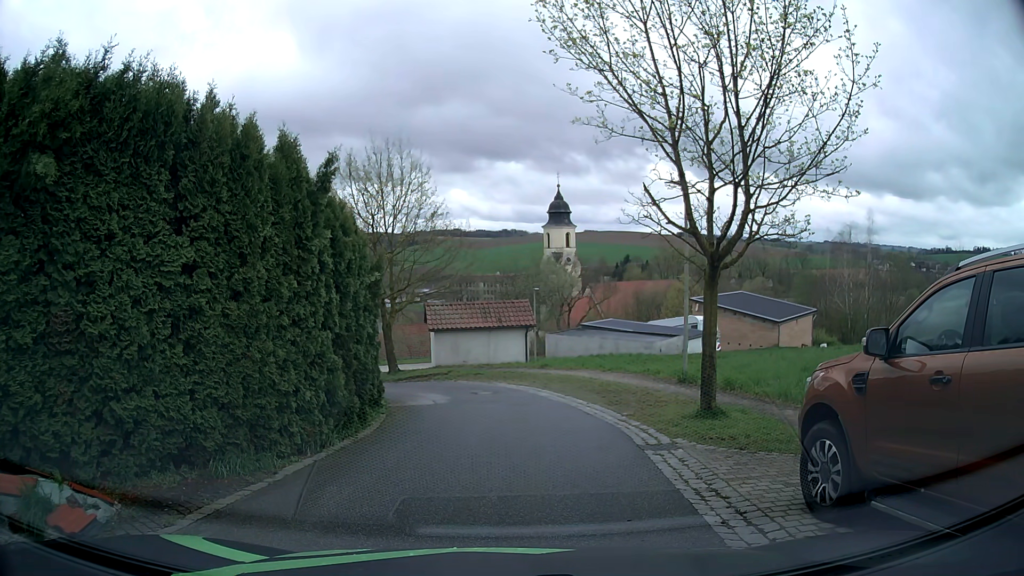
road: residential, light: Day
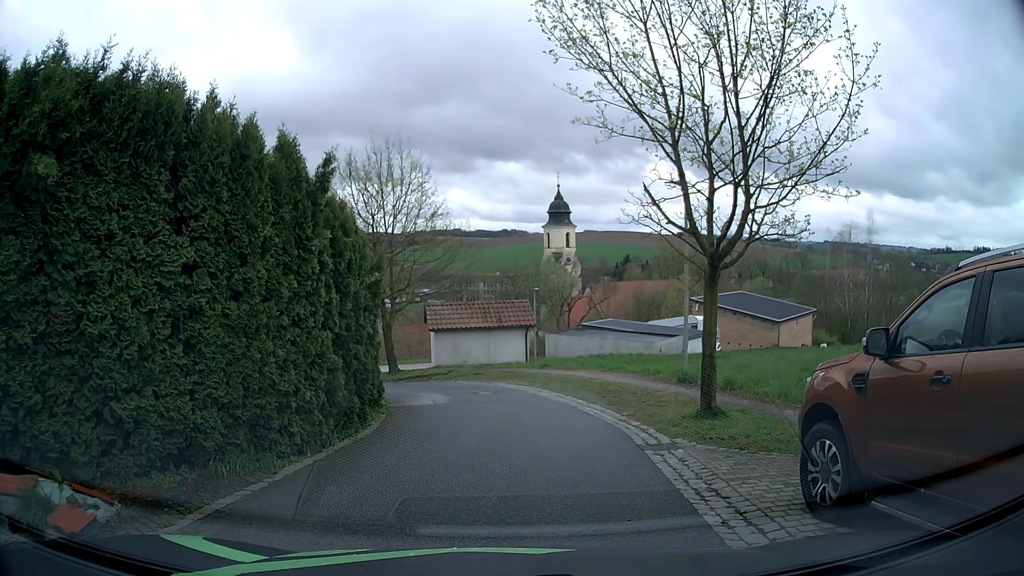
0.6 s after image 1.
(0.0, 0.0) m; 0°
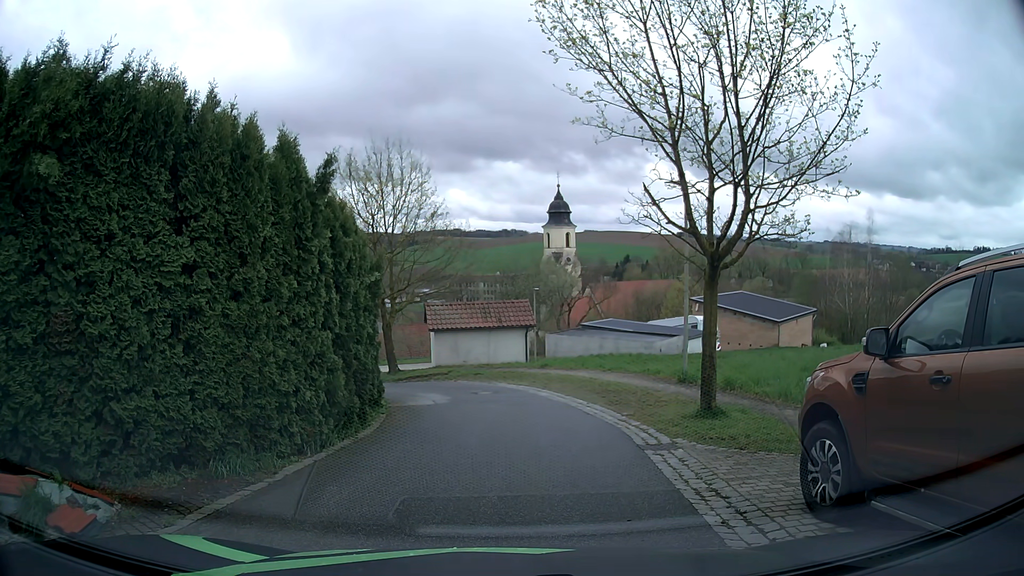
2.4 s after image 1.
(0.0, 0.0) m; 0°
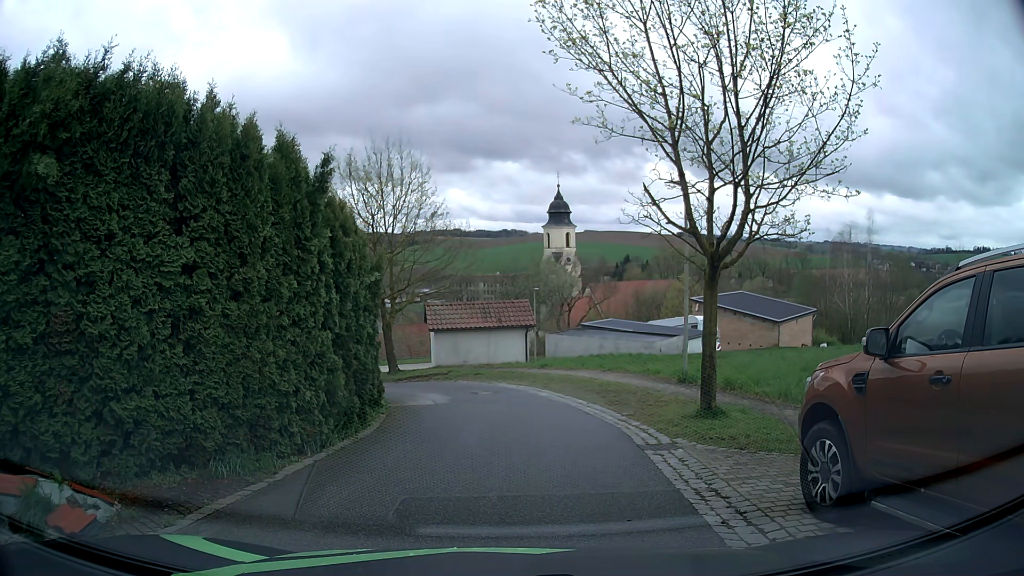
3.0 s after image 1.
(0.0, 0.0) m; 0°
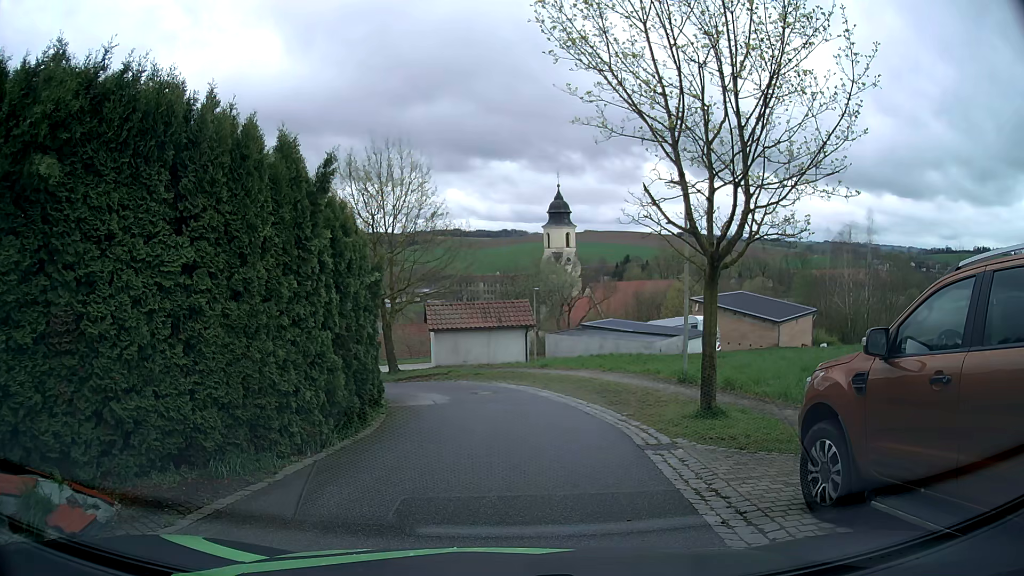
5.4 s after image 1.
(0.0, 0.0) m; 0°
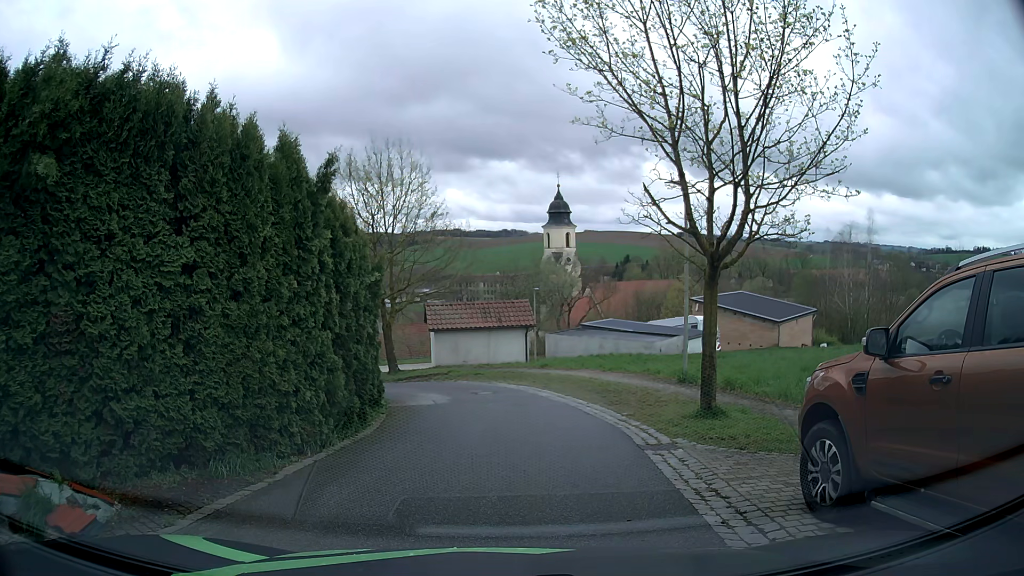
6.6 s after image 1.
(0.0, 0.0) m; 0°
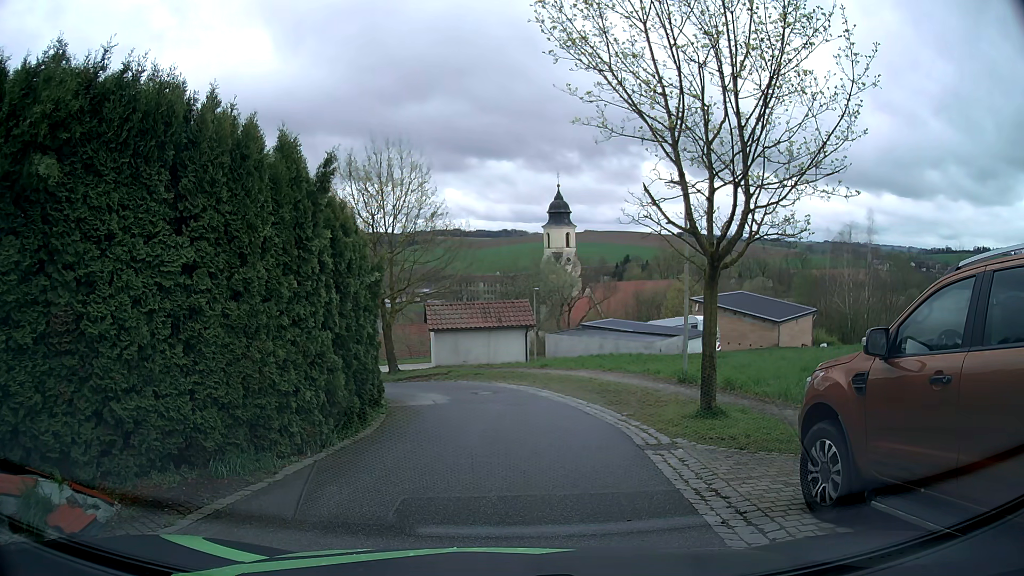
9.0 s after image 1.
(0.0, 0.0) m; 0°
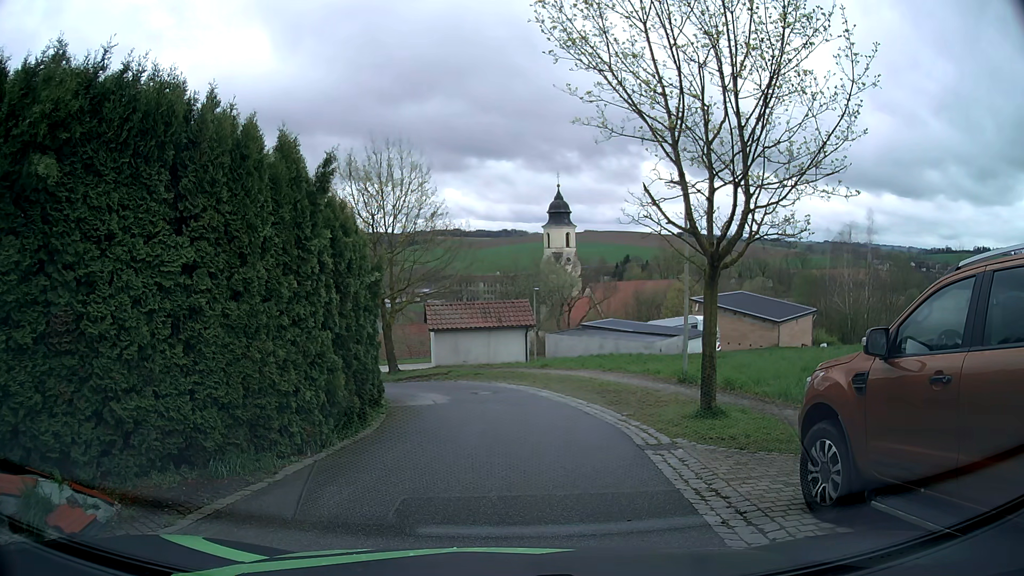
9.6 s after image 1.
(0.0, 0.0) m; 0°
(+1, +10) (0, +20) (-7, +27) (-17, +26) (-26, +21) (-33, +15) (-41, +8) (-49, +2) (-56, -5) (-64, -12) m
